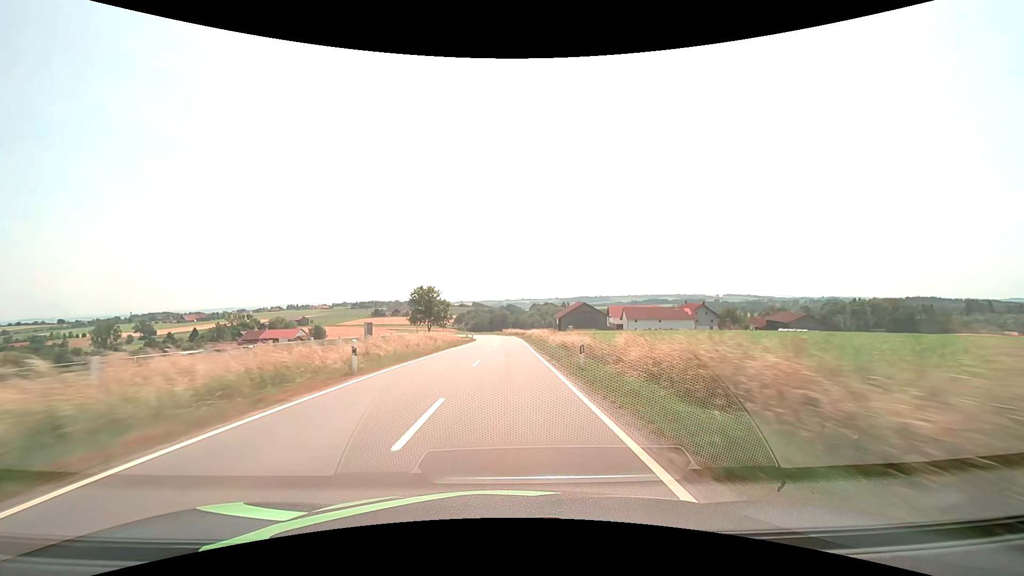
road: tertiary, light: Day
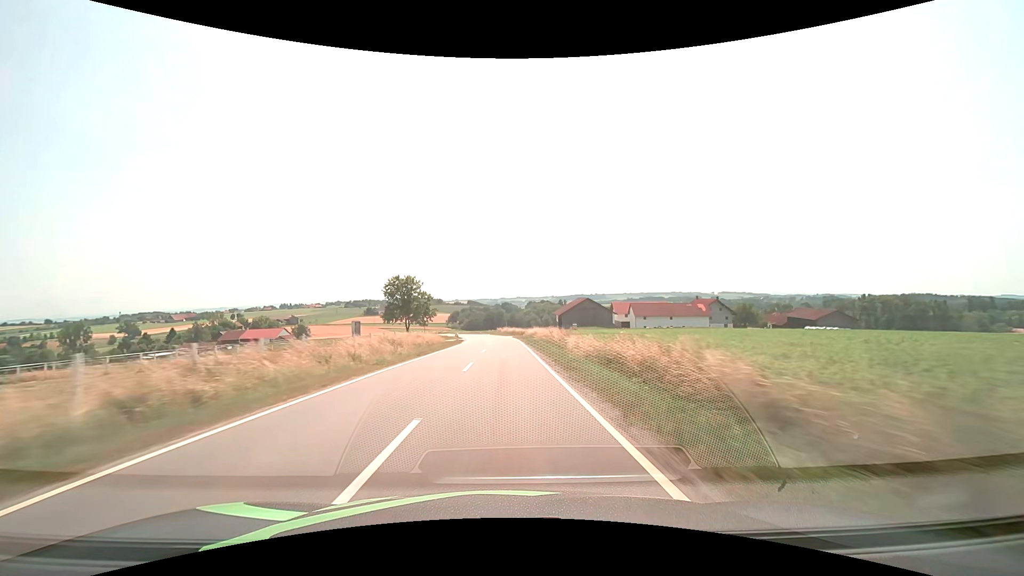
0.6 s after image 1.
(+0.1, +14.2) m; +1°
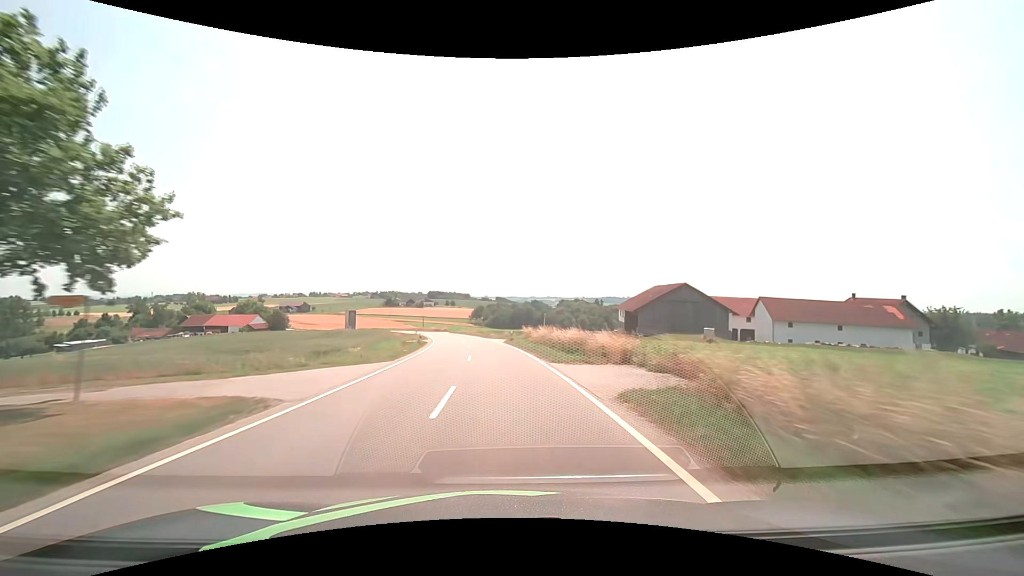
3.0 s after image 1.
(-0.8, +56.7) m; -3°
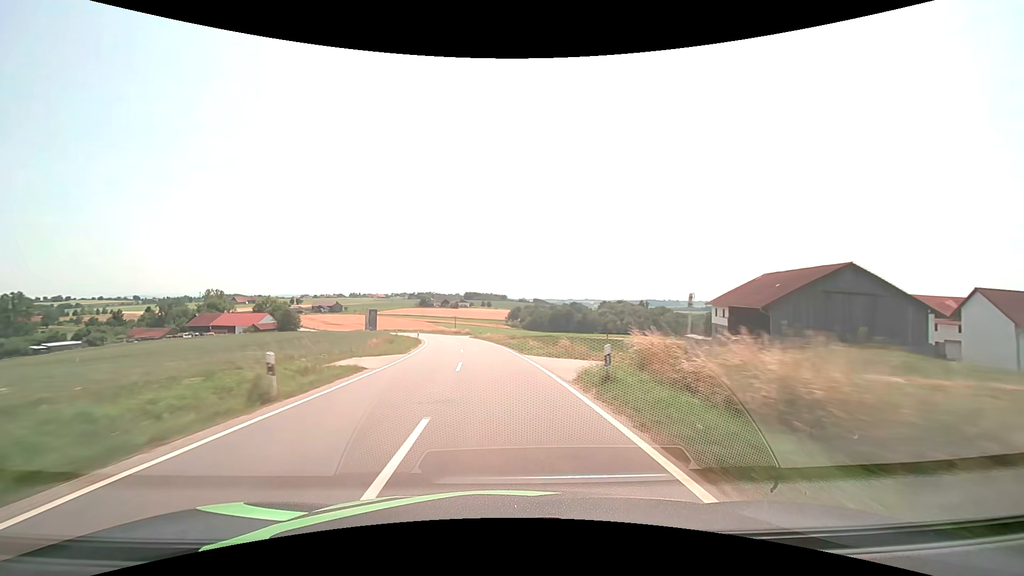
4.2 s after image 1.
(-0.8, +28.3) m; -4°
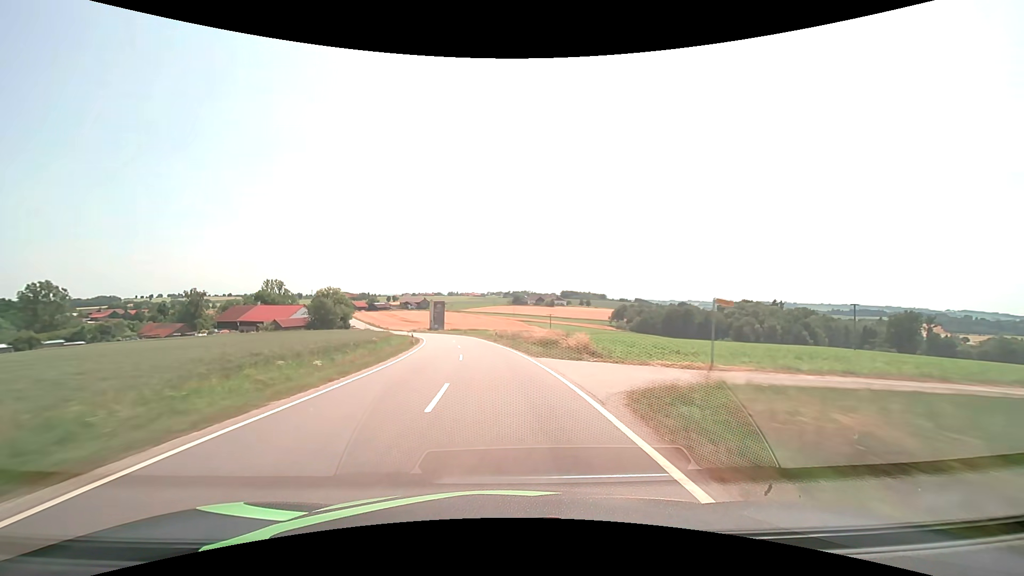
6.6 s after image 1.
(-5.3, +56.3) m; -11°
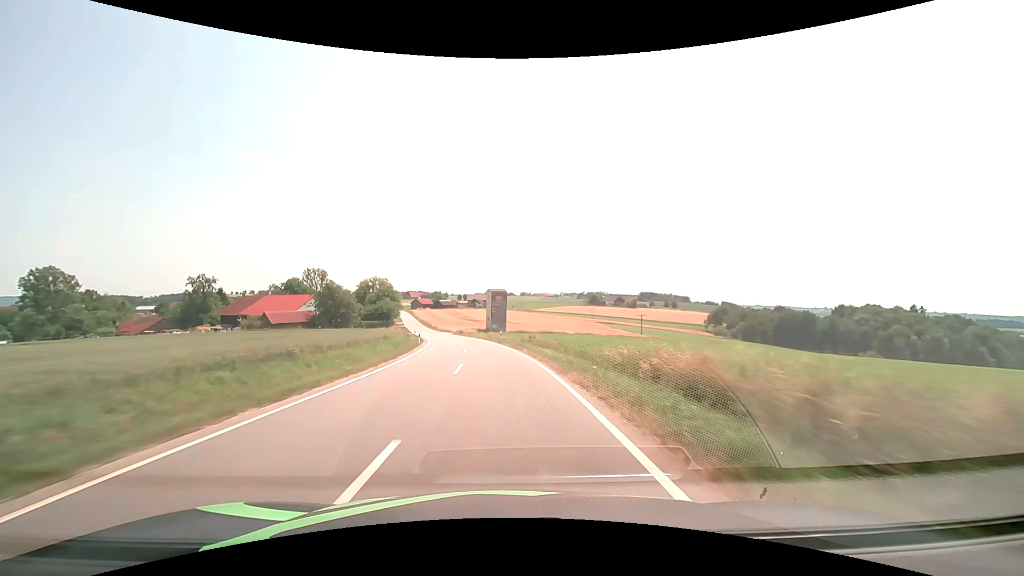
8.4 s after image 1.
(-2.8, +42.4) m; -8°
(0, +10) (-1, +20) (-2, +30) (-3, +40) (-4, +50) (-6, +60) (-8, +69) (-10, +79) (-12, +89) (-15, +99) m
